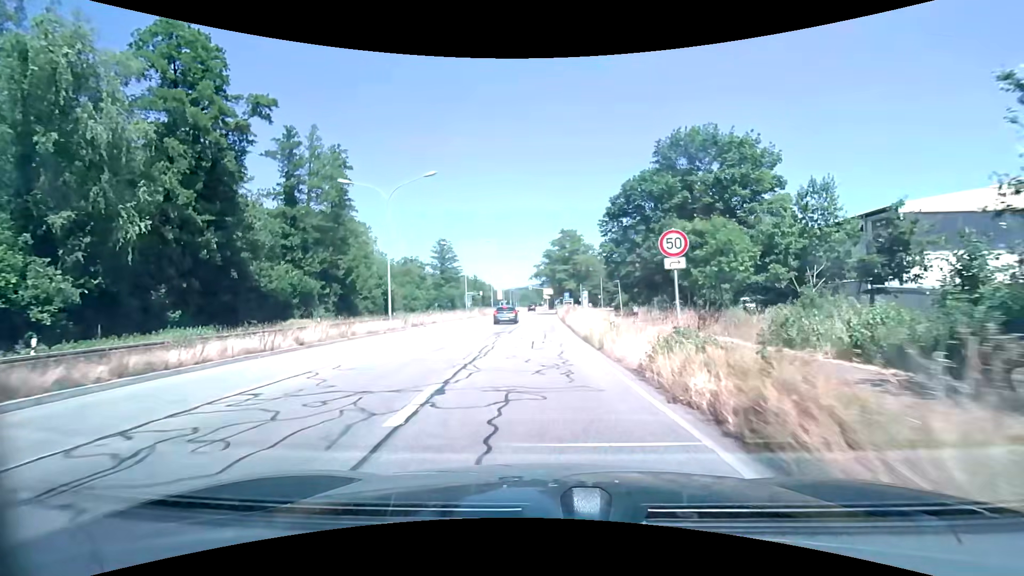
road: primary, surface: asphalt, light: Day
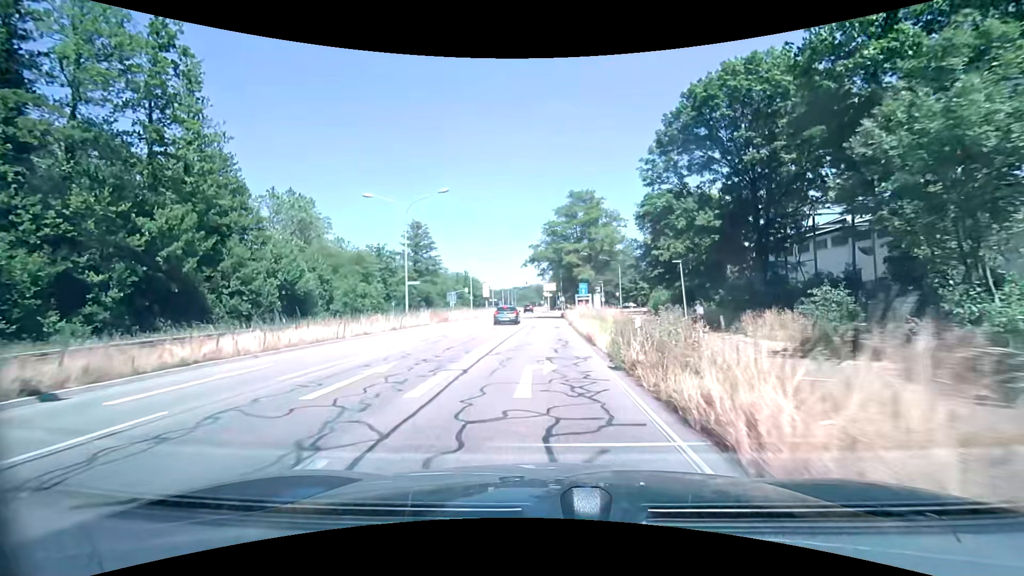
(+0.1, +28.1) m; +1°
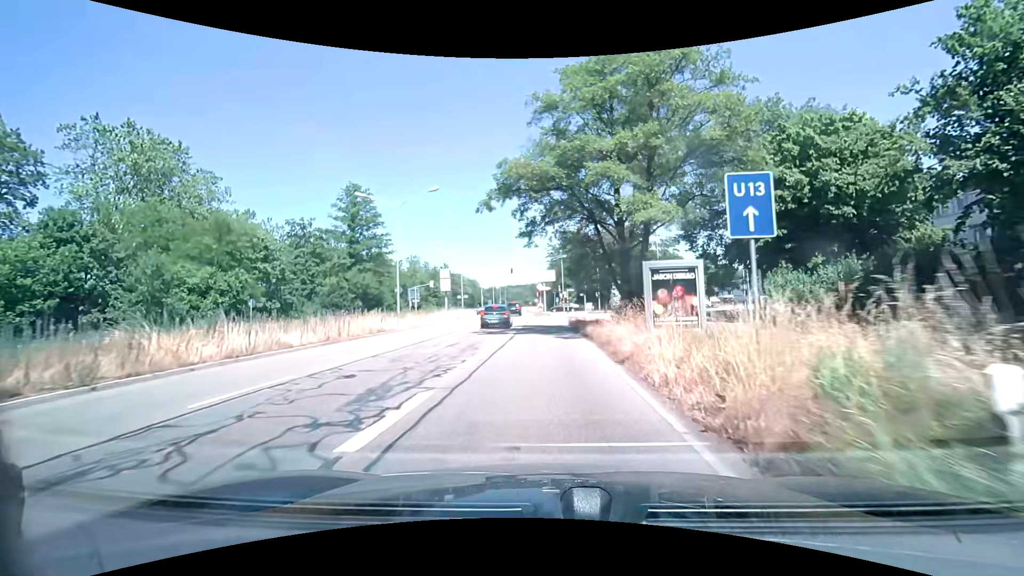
(+0.2, +32.7) m; 0°
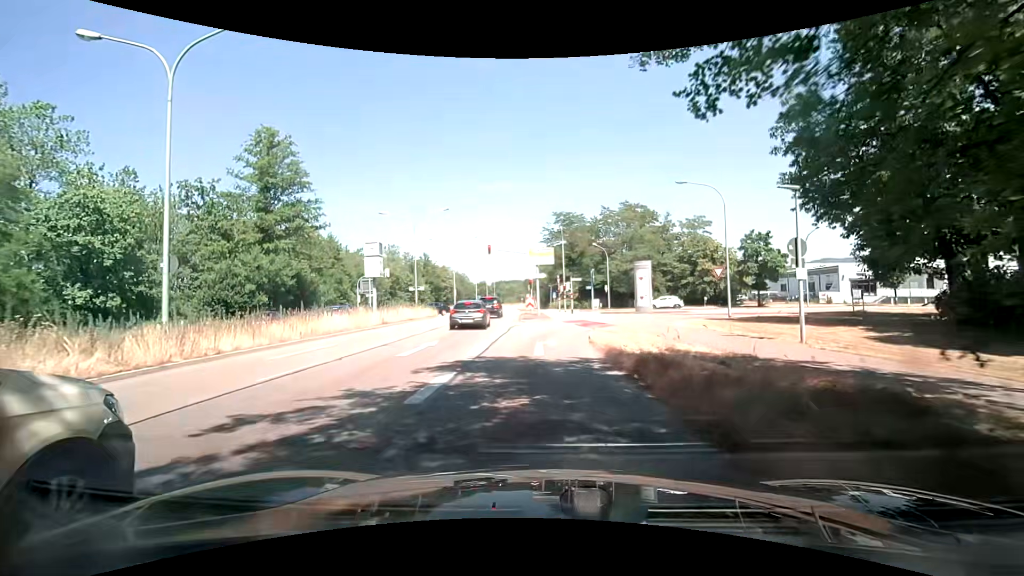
(+0.1, +21.7) m; 0°
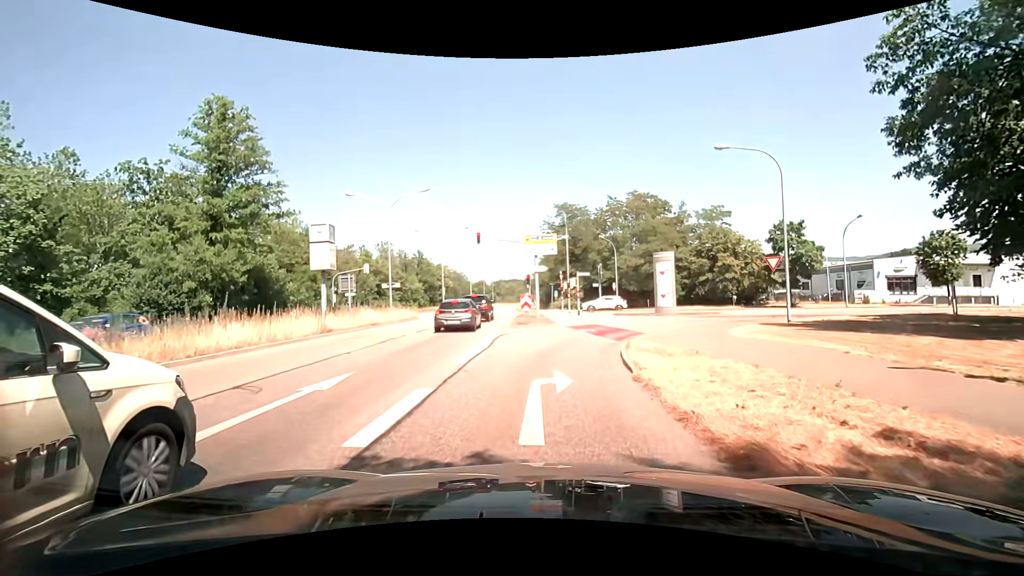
(0.0, +7.6) m; +1°
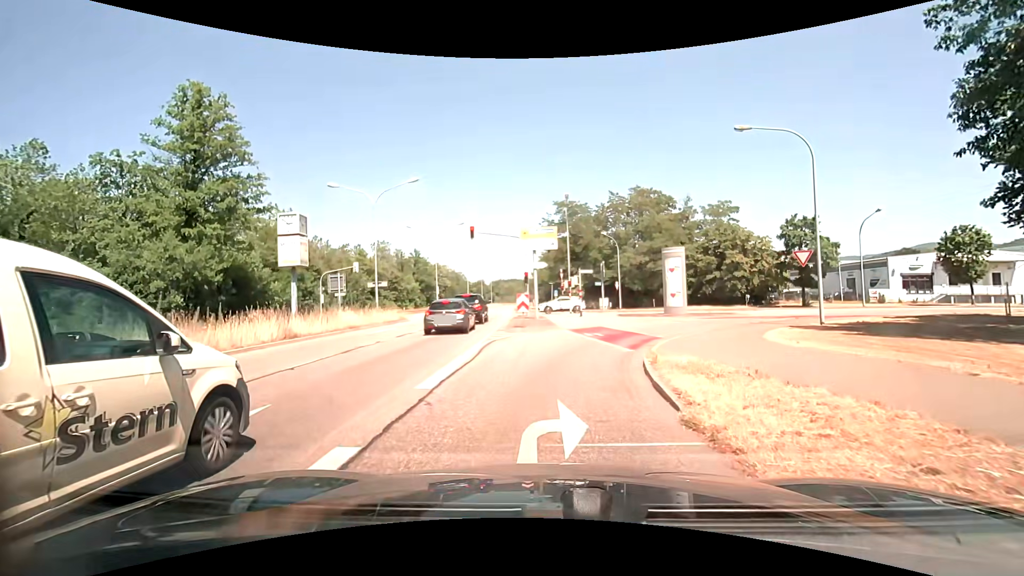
(0.0, +2.9) m; 0°
